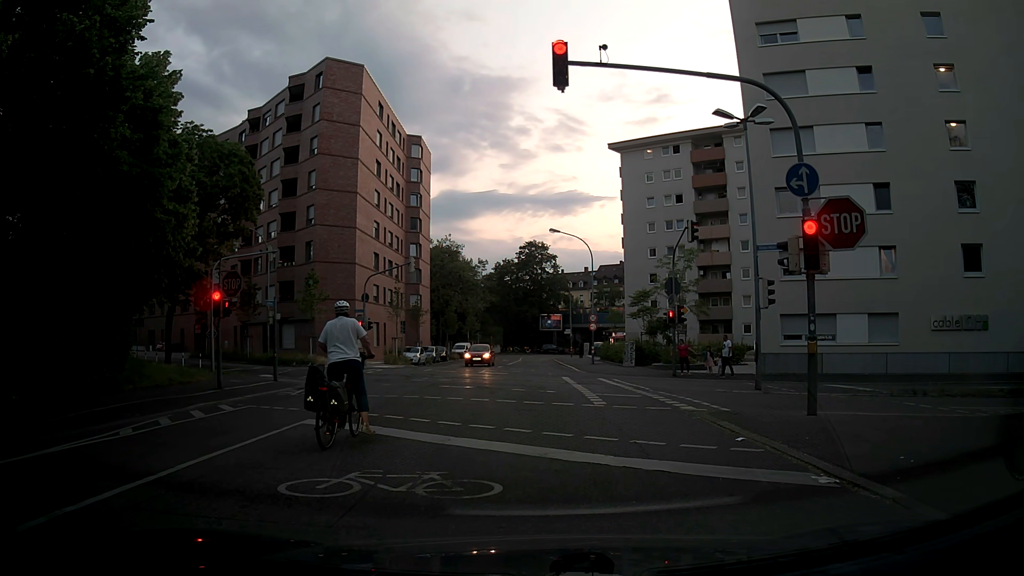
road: tertiary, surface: asphalt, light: Sunrise
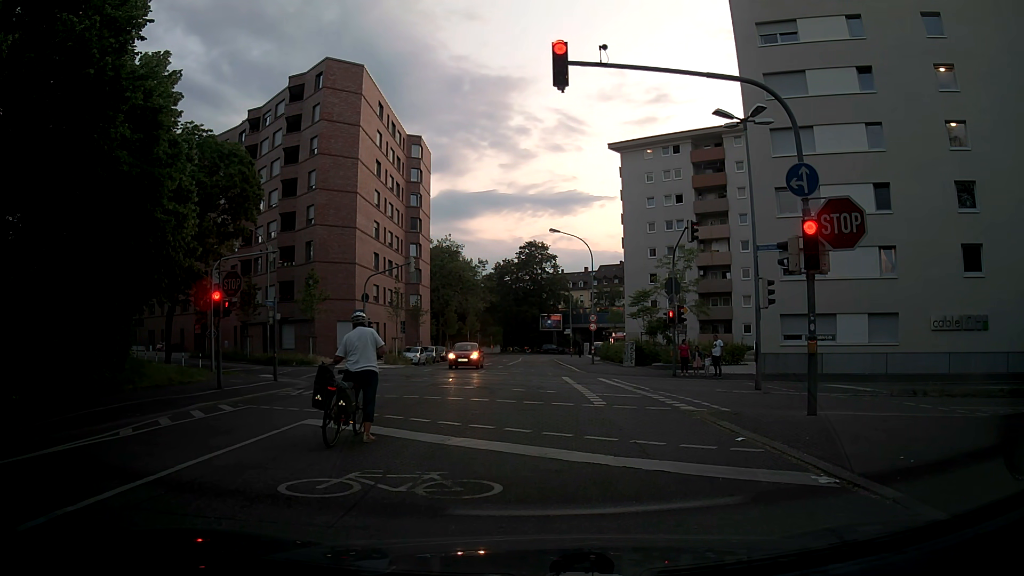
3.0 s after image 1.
(0.0, 0.0) m; 0°
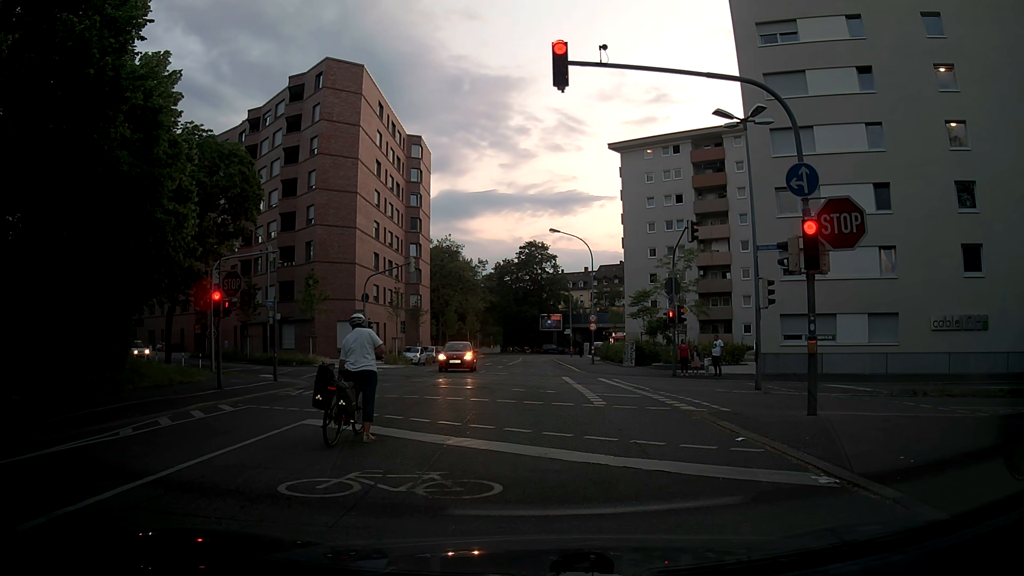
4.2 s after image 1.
(0.0, 0.0) m; 0°
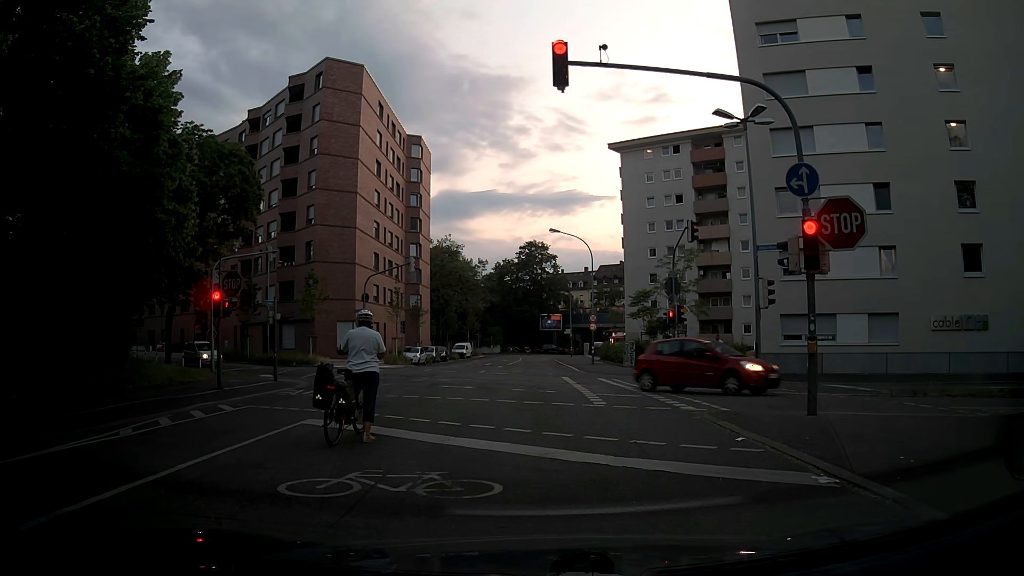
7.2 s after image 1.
(0.0, 0.0) m; 0°
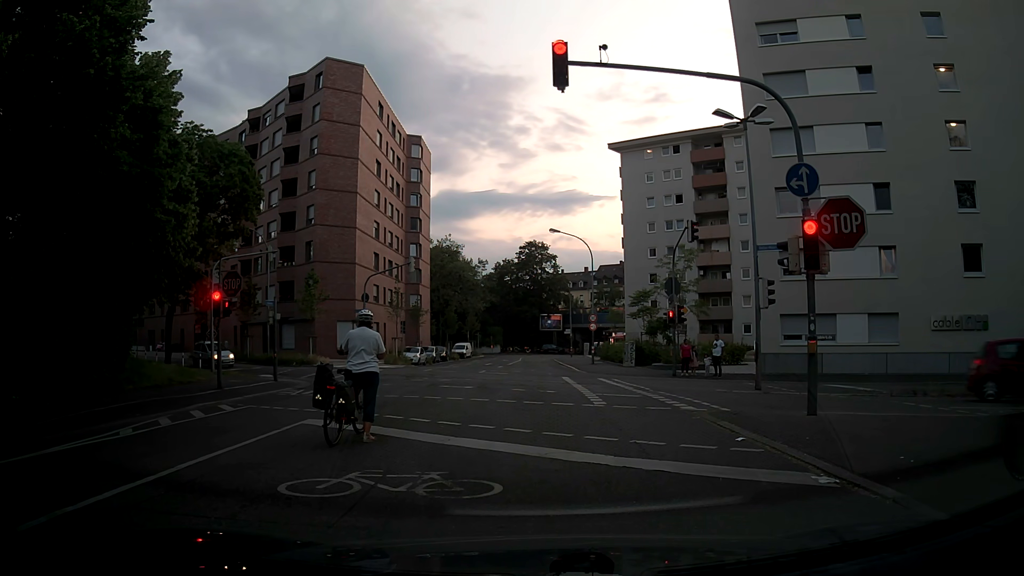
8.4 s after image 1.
(0.0, 0.0) m; 0°
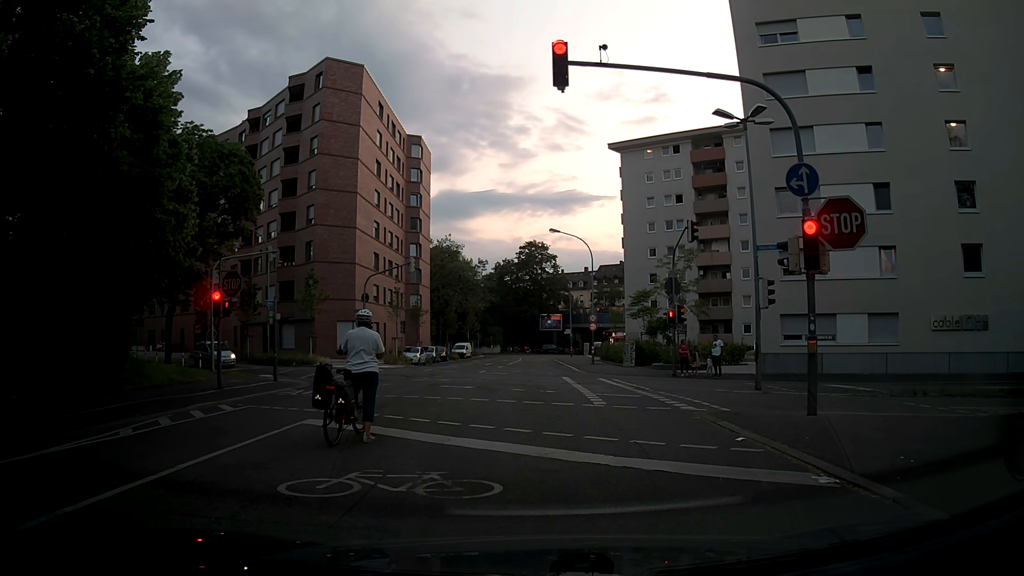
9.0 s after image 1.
(0.0, 0.0) m; 0°
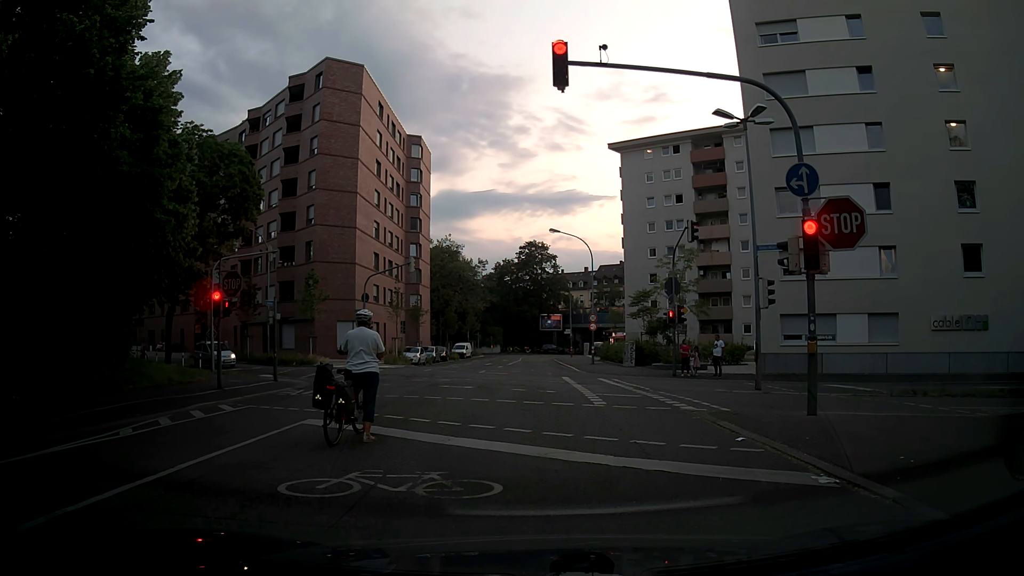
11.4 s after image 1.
(0.0, 0.0) m; 0°
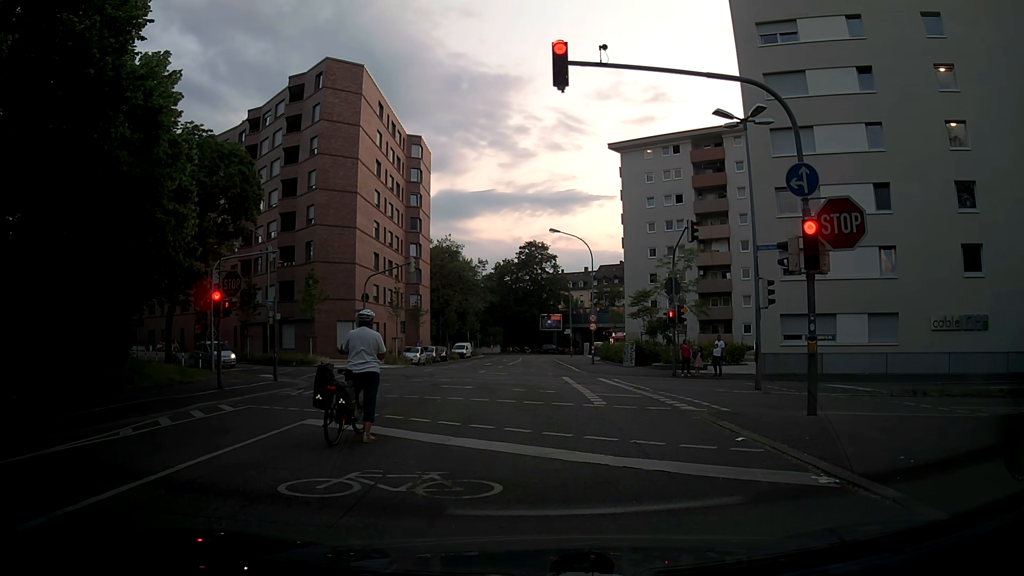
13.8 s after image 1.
(0.0, 0.0) m; 0°
